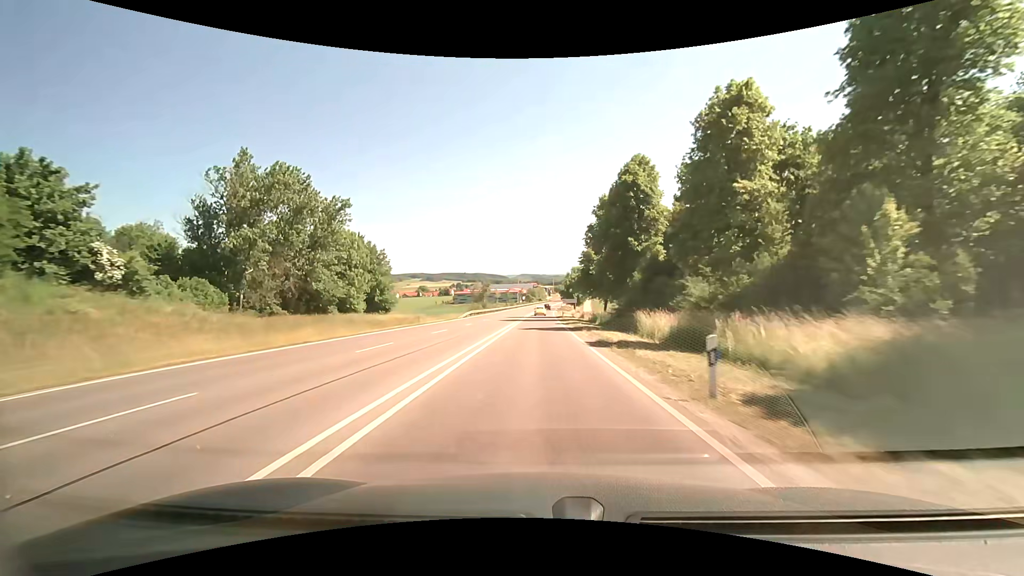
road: primary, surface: asphalt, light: Day
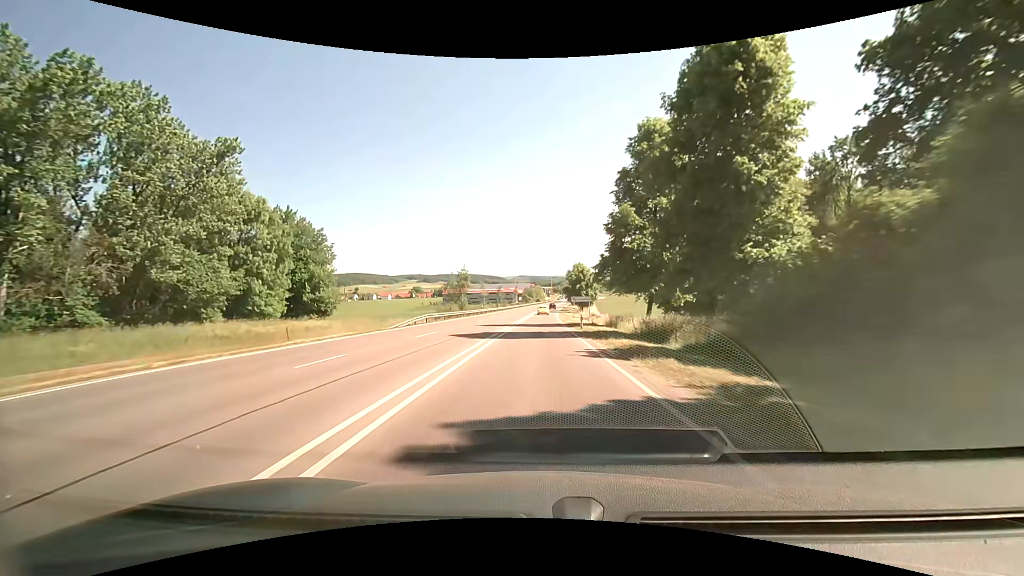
(-0.1, +27.6) m; 0°
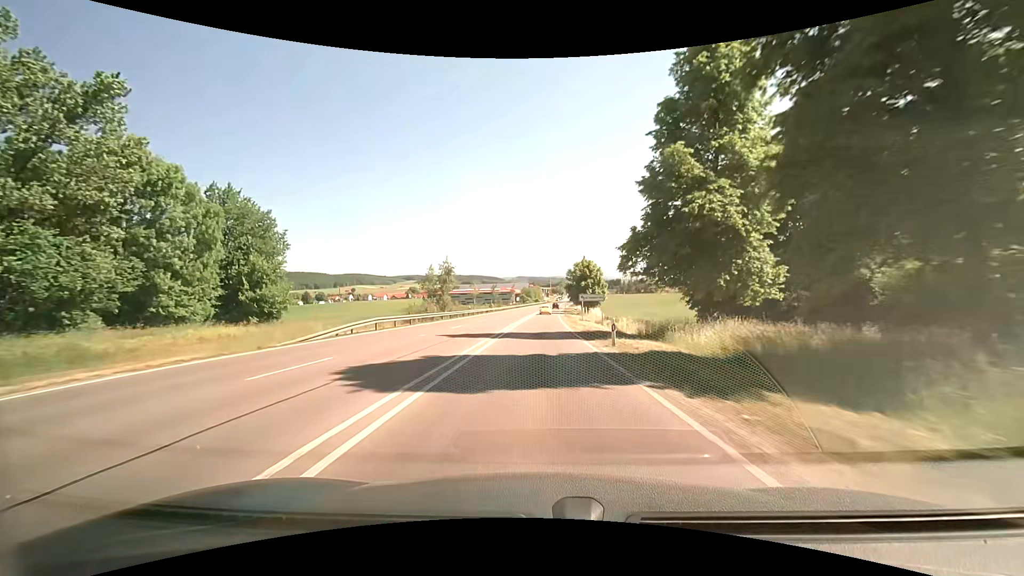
(0.0, +13.7) m; 0°
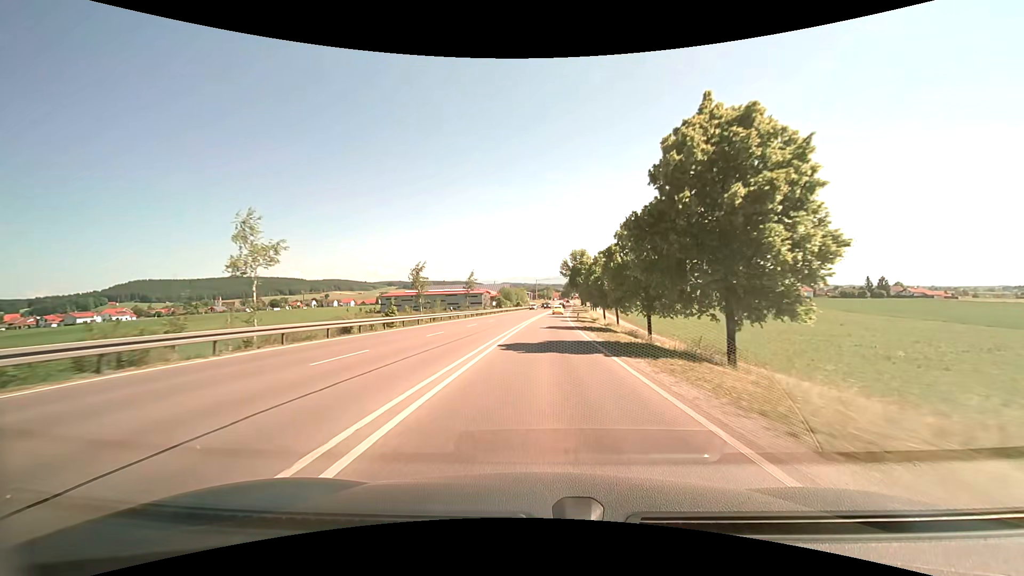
(+0.5, +67.6) m; +1°
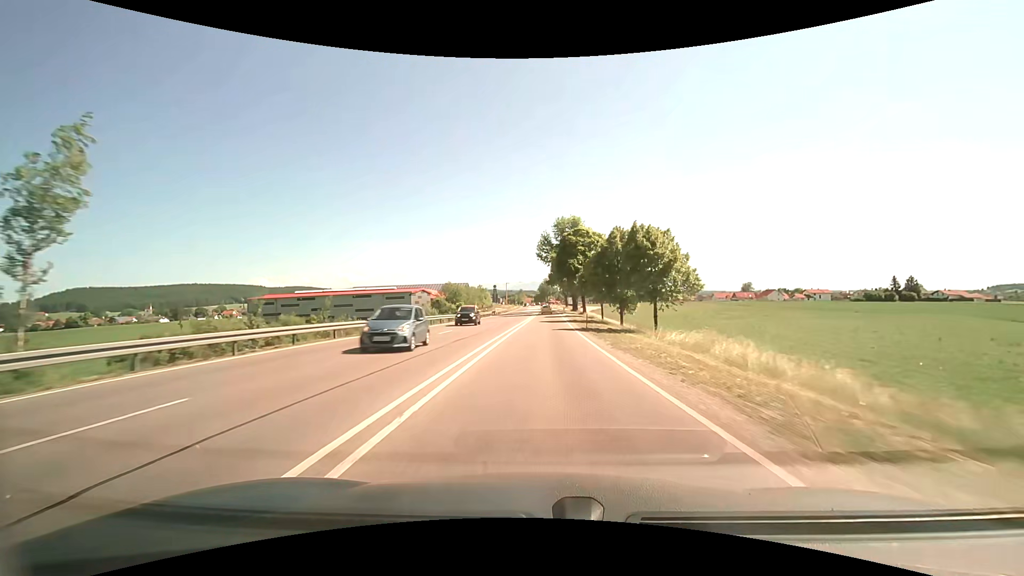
(+2.0, +66.5) m; +4°
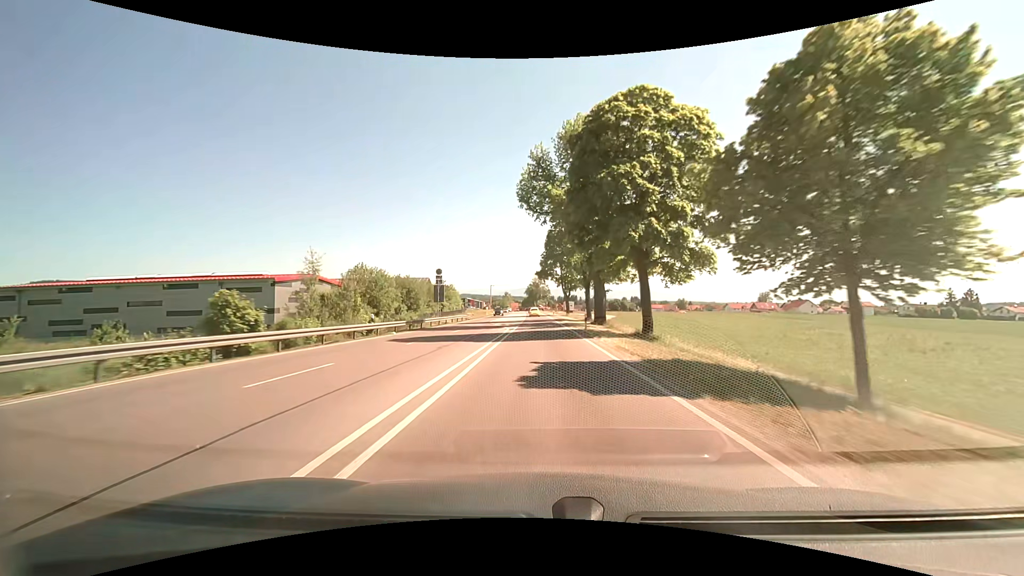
(+1.3, +53.1) m; +2°
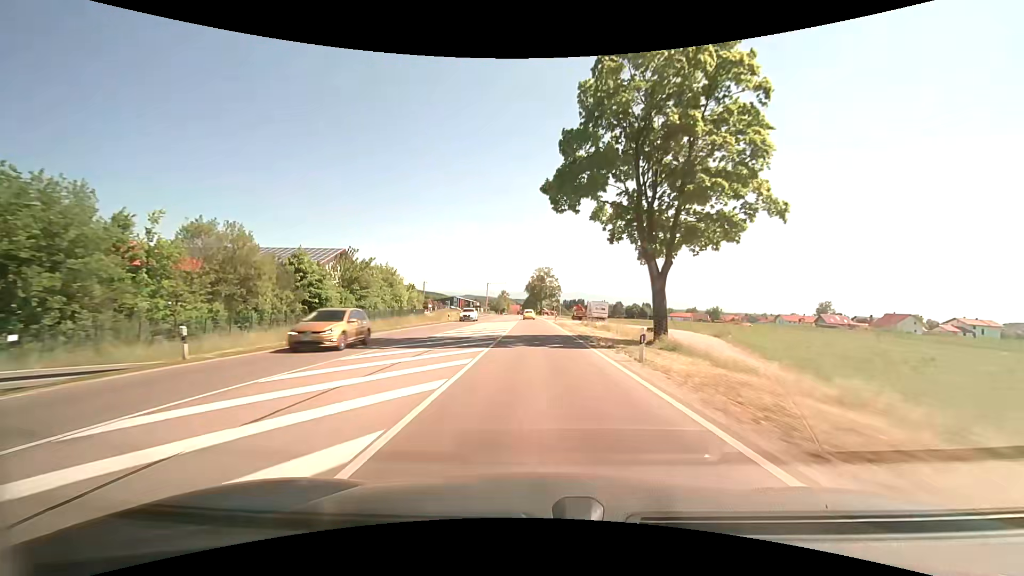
(+0.3, +65.8) m; 0°
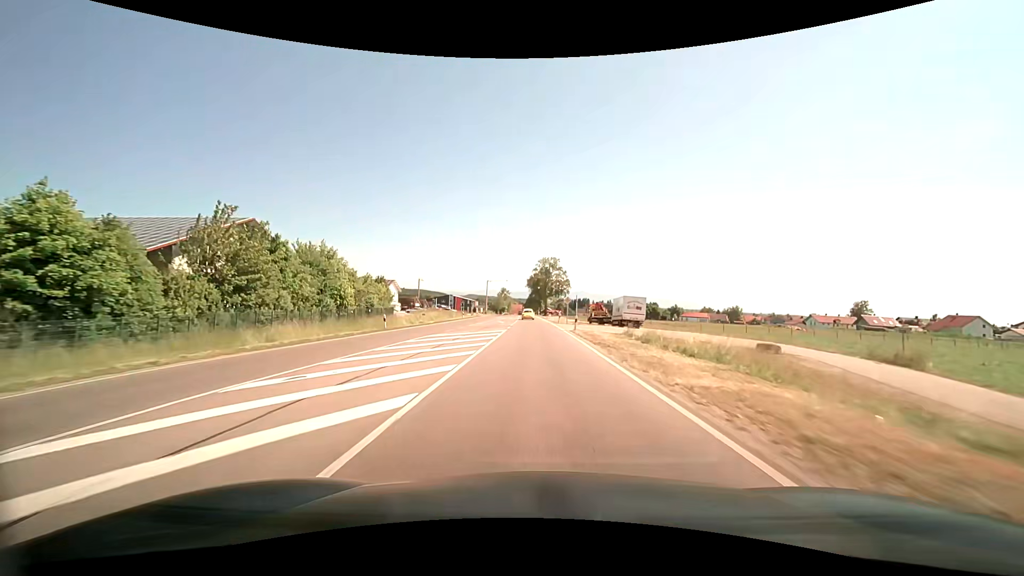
(0.0, +26.3) m; 0°
(0, +10) (0, +20) (0, +30) (0, +40) (0, +50) (-1, +60) (-1, +70) (-1, +80) (-2, +90) (-2, +100) m
